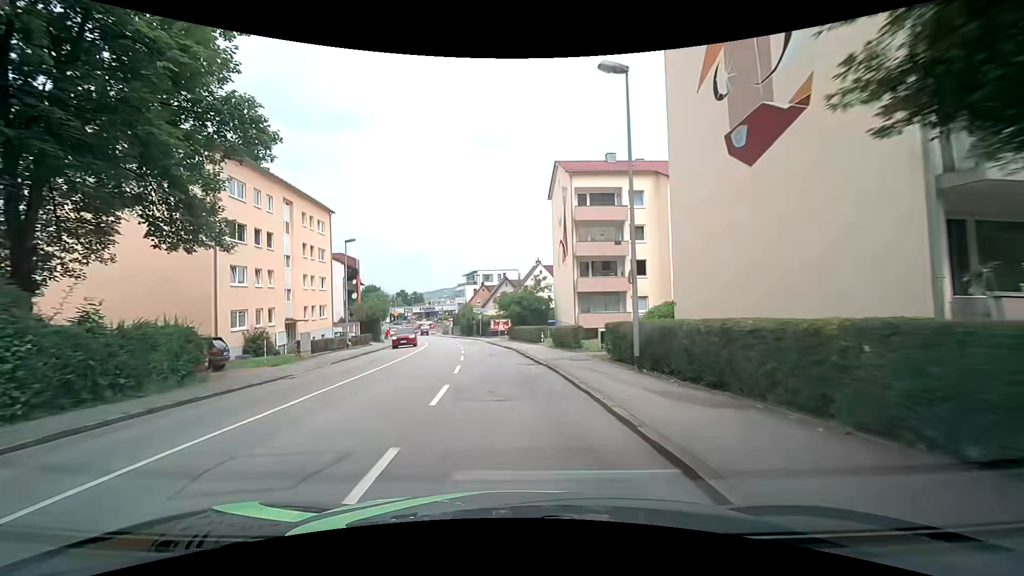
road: tertiary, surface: asphalt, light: Day
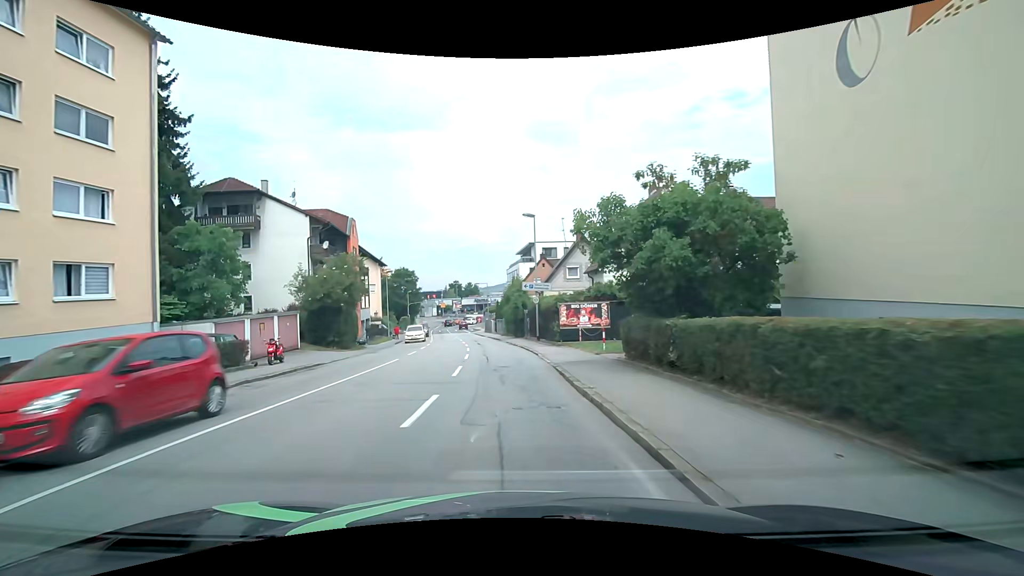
(-1.7, +32.4) m; -6°
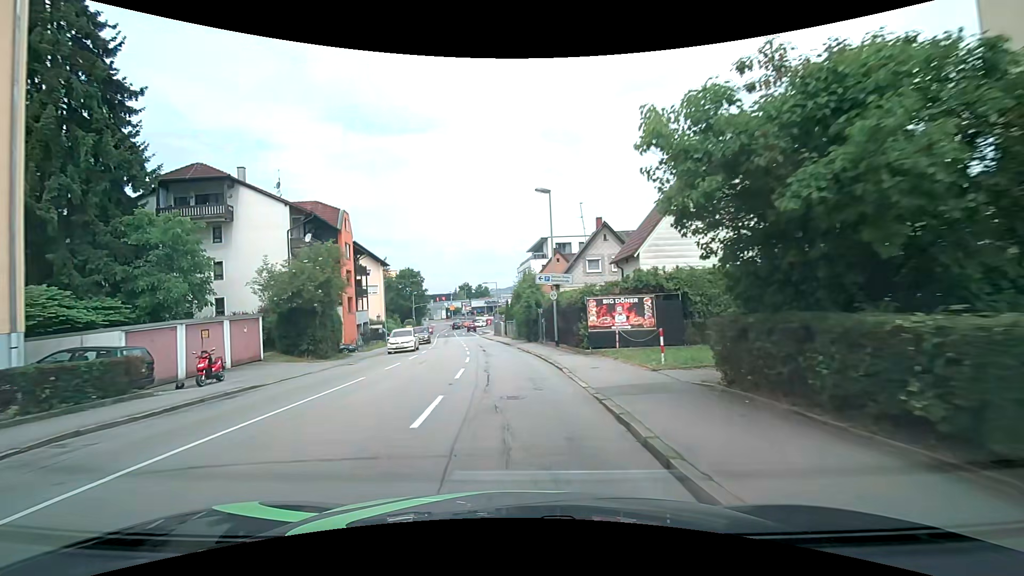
(-0.1, +6.2) m; -2°
(0, +10) (-1, +20) (-2, +30) (-3, +40) (-4, +50) (-6, +60) (-8, +70) (-9, +79) (-11, +89) (-11, +99) m
